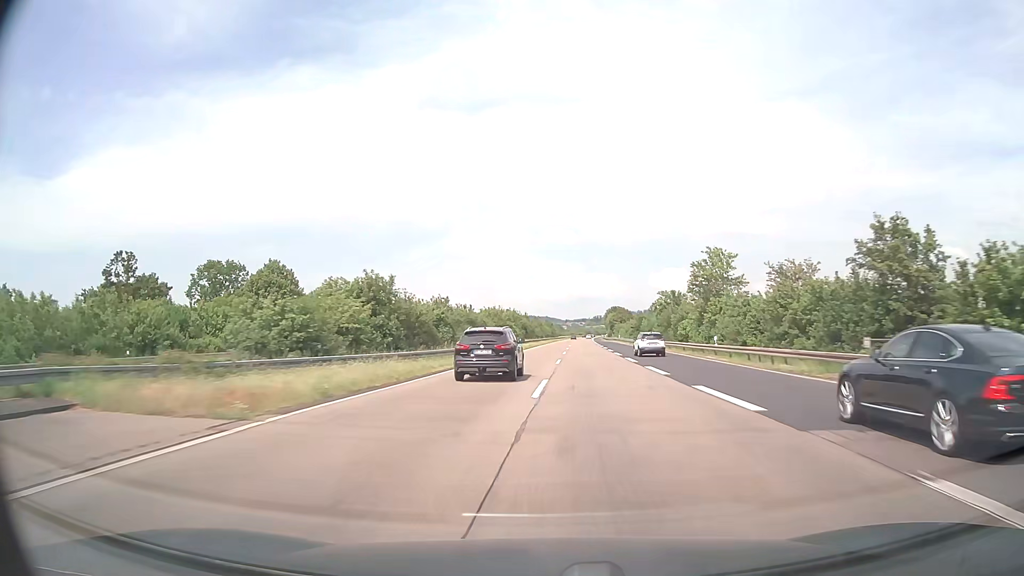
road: motorway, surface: asphalt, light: Day
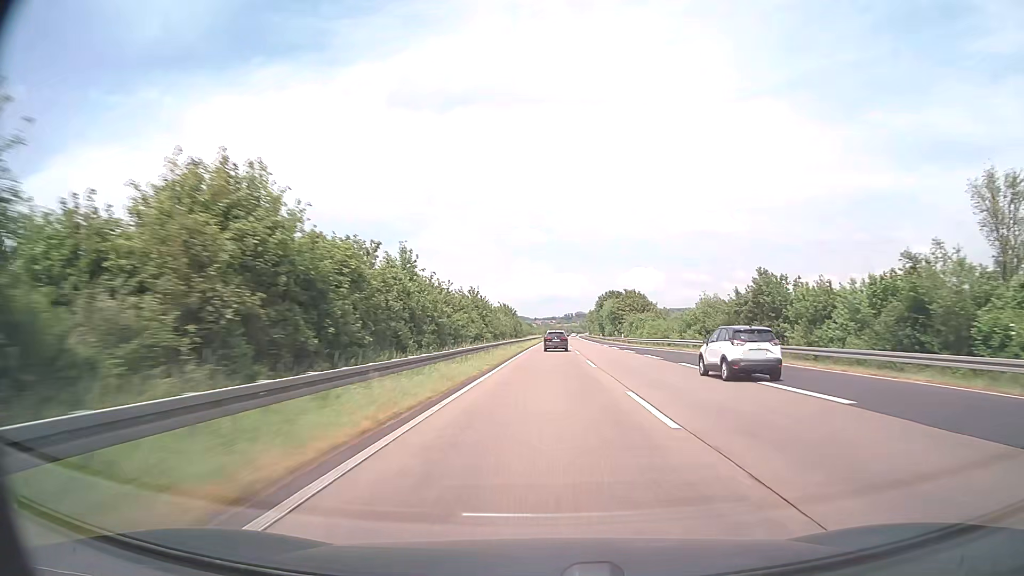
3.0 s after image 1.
(+1.8, +95.0) m; +2°
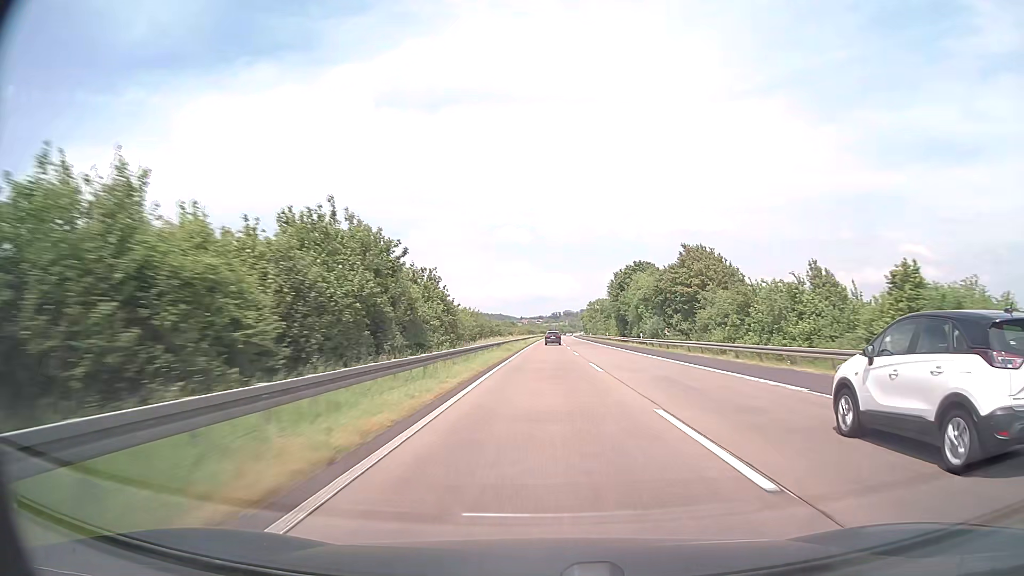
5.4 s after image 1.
(+1.1, +76.1) m; +1°
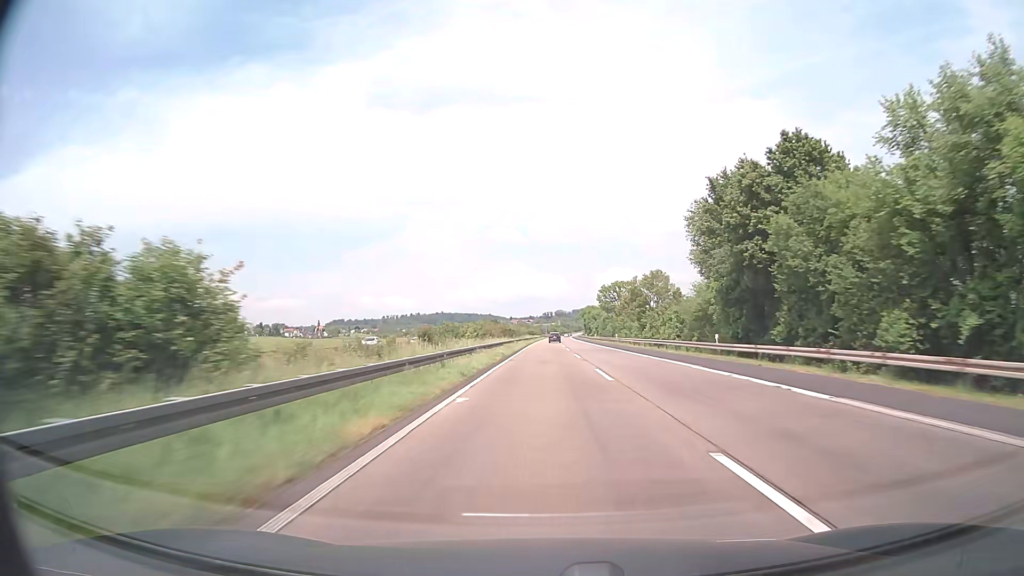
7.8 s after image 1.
(+0.5, +76.1) m; +1°
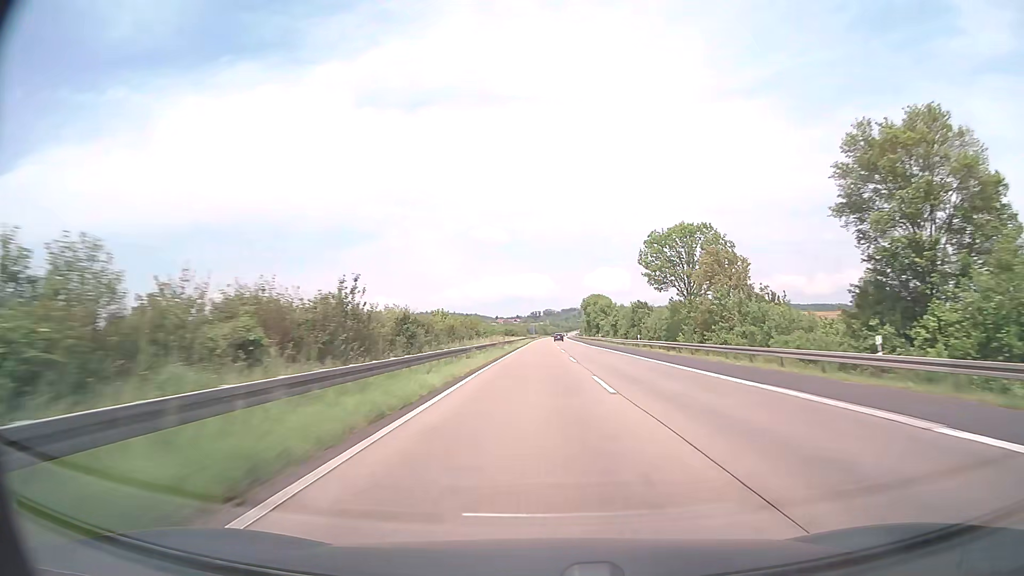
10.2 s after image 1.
(+0.5, +76.1) m; +1°
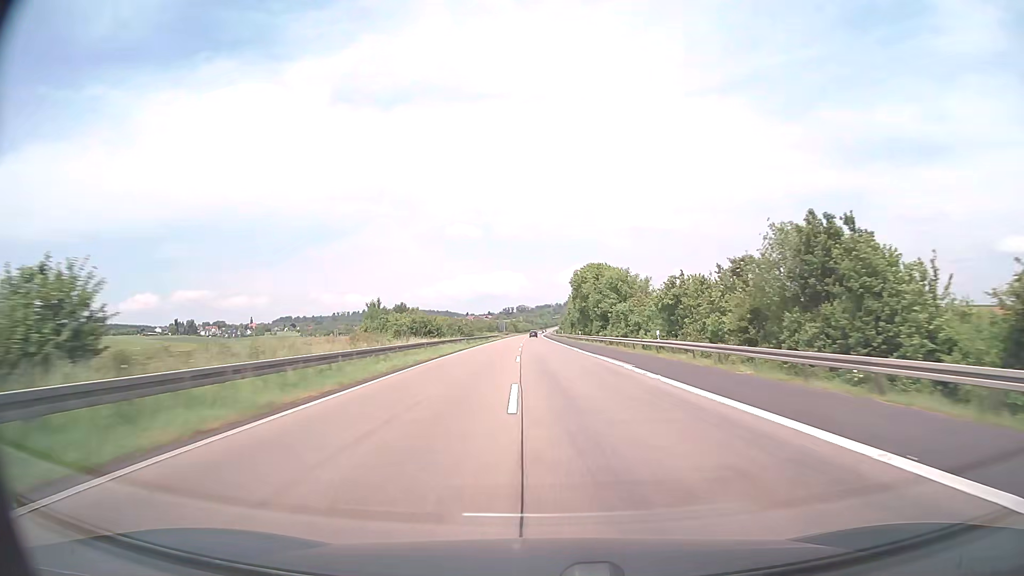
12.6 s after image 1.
(+1.8, +76.0) m; +2°
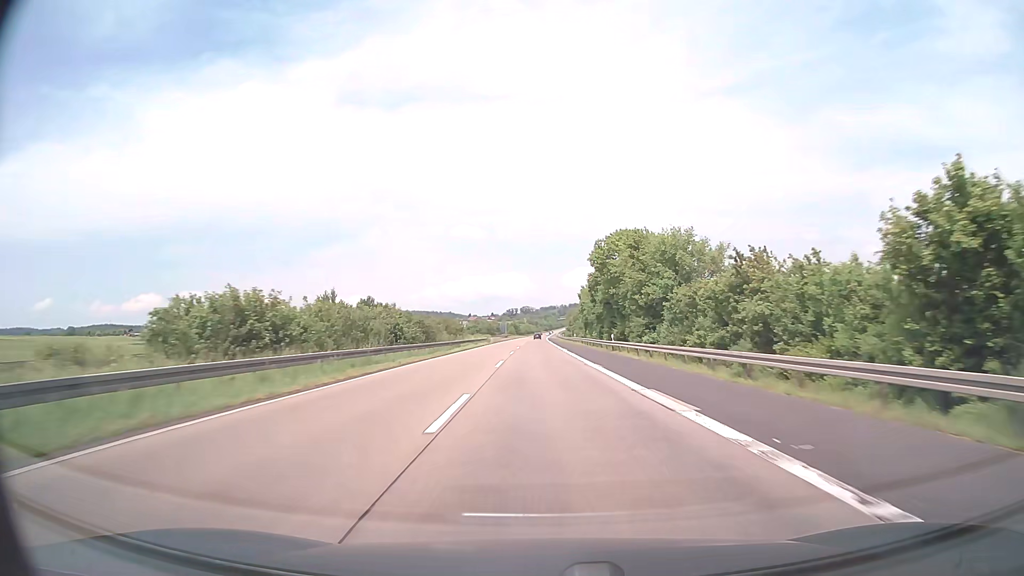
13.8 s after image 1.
(-0.1, +38.0) m; 0°
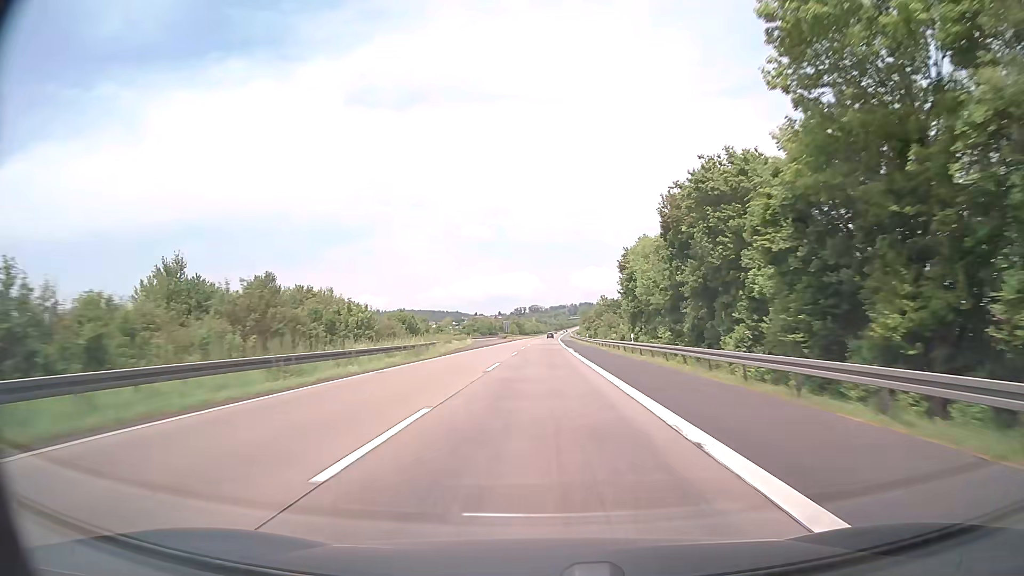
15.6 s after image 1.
(-0.4, +57.0) m; -1°
(0, +10) (0, +20) (0, +30) (0, +40) (0, +50) (0, +60) (0, +70) (0, +80) (0, +90) (0, +100) m
